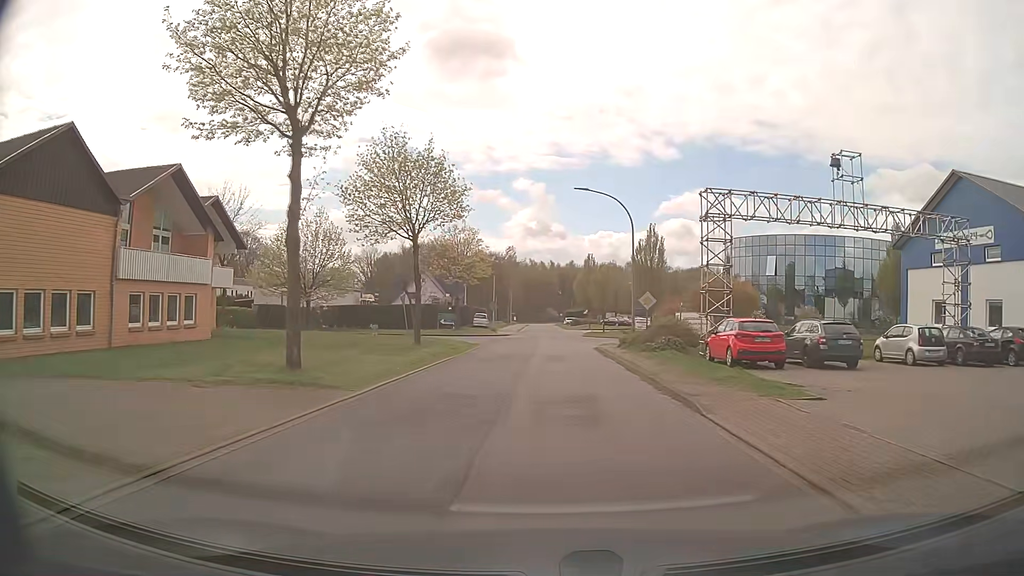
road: residential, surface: asphalt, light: Day
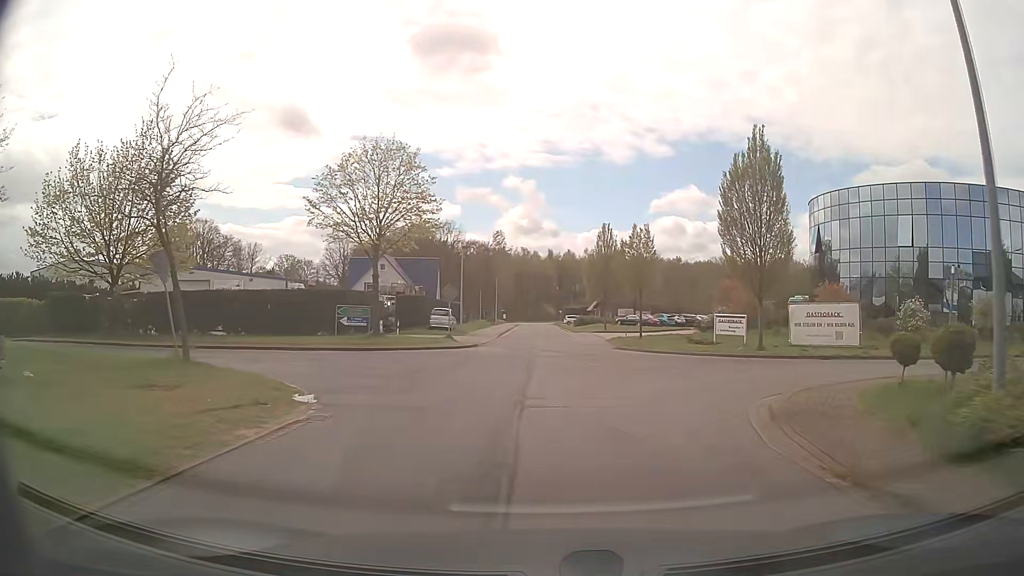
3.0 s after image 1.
(0.0, +26.8) m; 0°
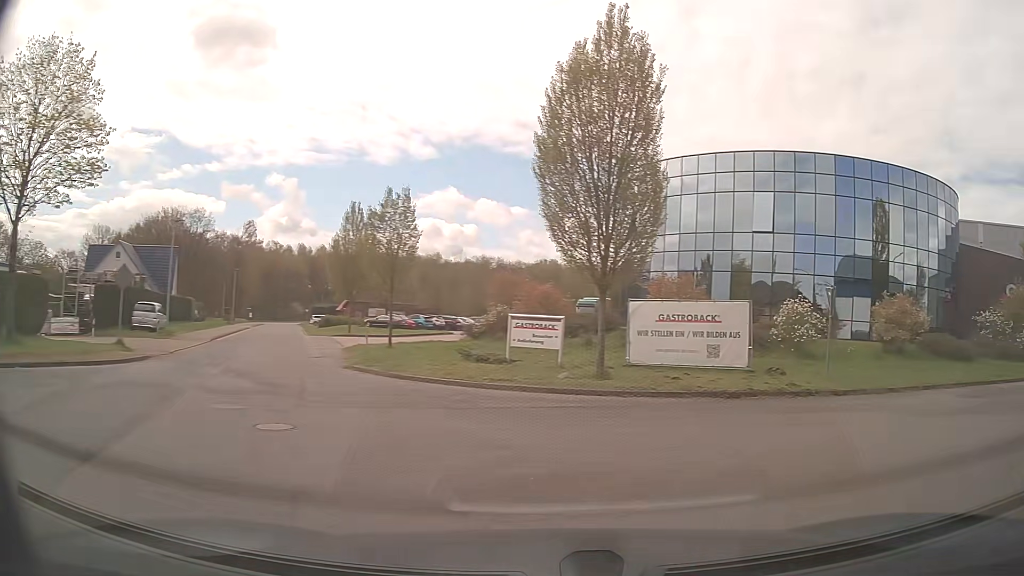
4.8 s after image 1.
(+1.2, +11.3) m; +21°
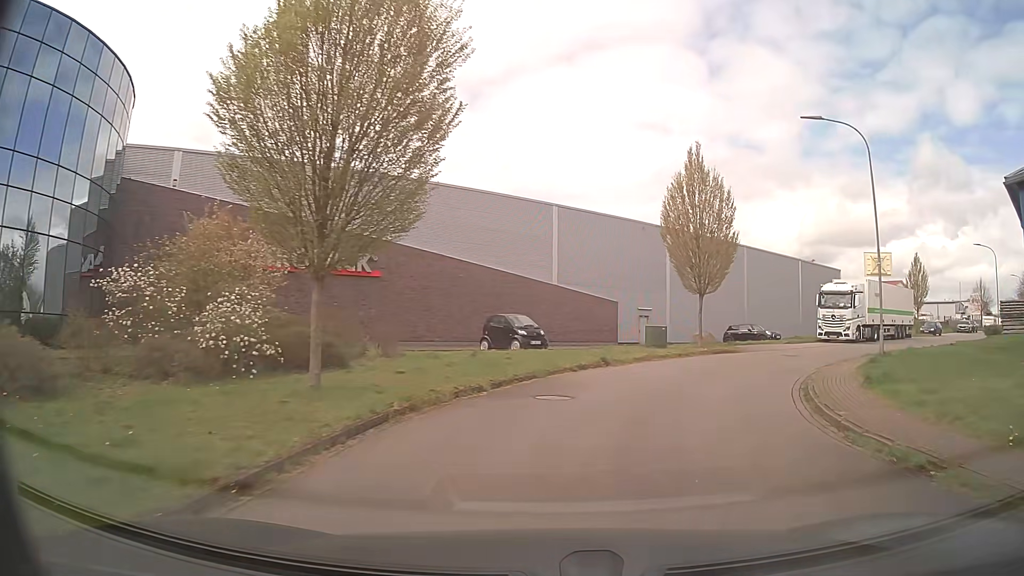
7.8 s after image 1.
(+12.2, +14.6) m; +66°
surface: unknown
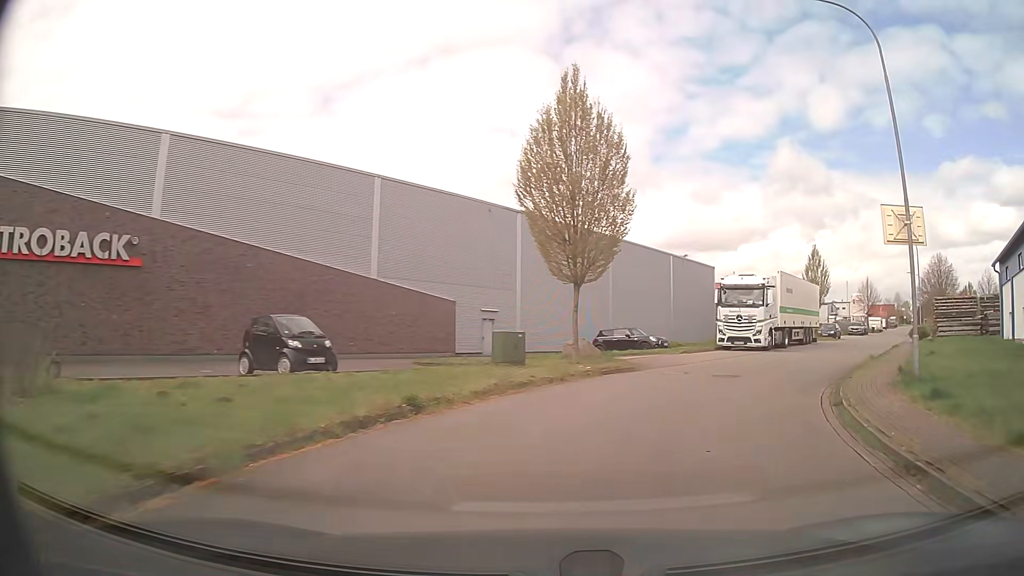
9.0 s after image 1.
(+1.0, +10.0) m; +13°
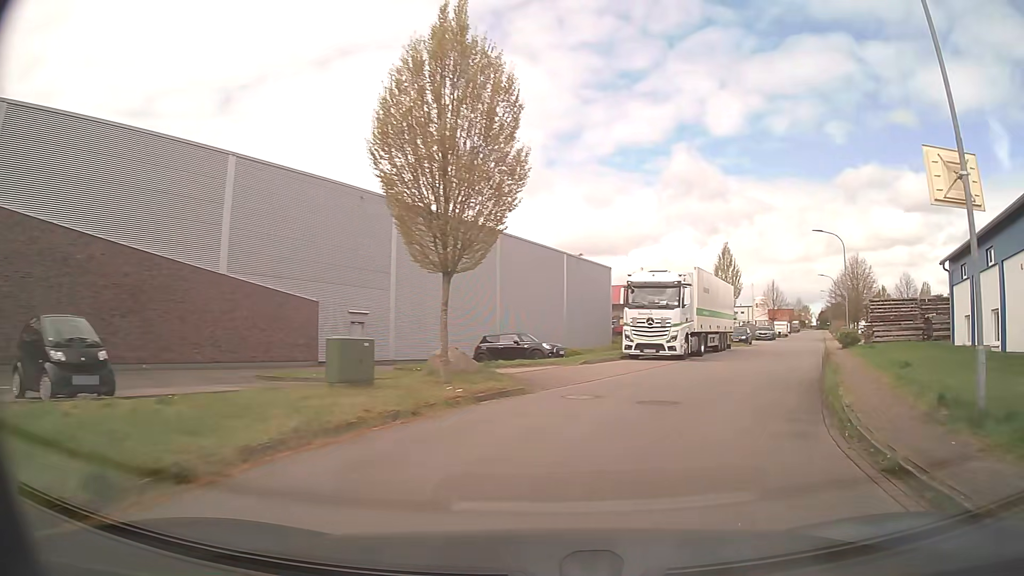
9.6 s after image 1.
(+0.3, +5.3) m; +10°
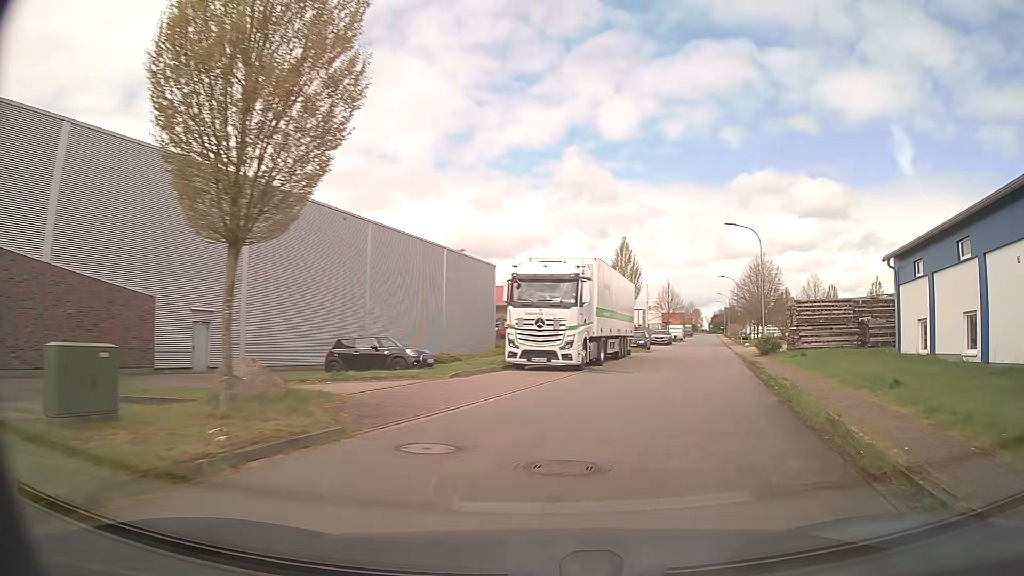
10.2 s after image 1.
(+0.4, +5.4) m; +9°
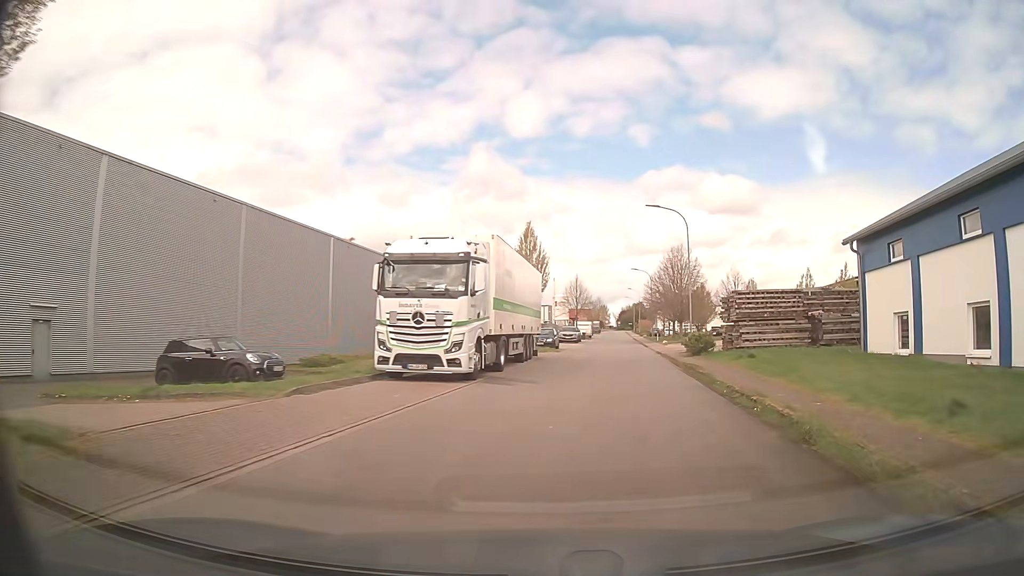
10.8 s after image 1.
(+0.5, +5.5) m; +9°
